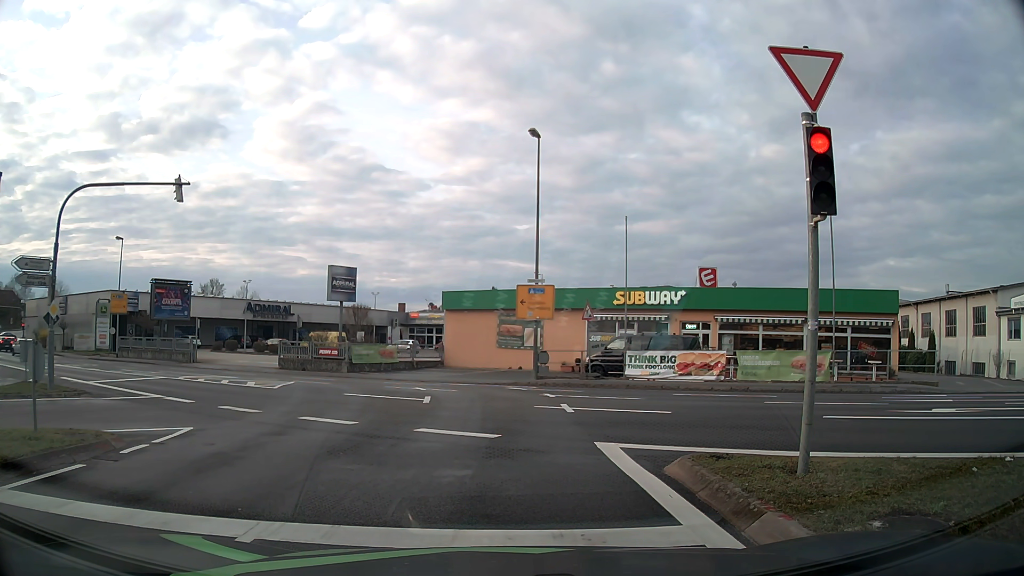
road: tertiary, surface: asphalt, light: Day
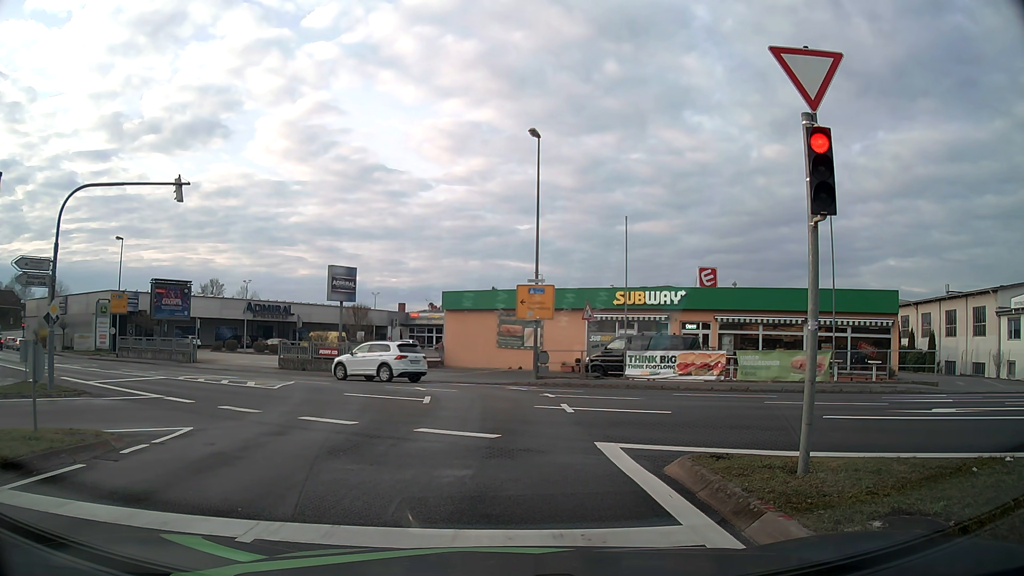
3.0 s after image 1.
(0.0, 0.0) m; 0°
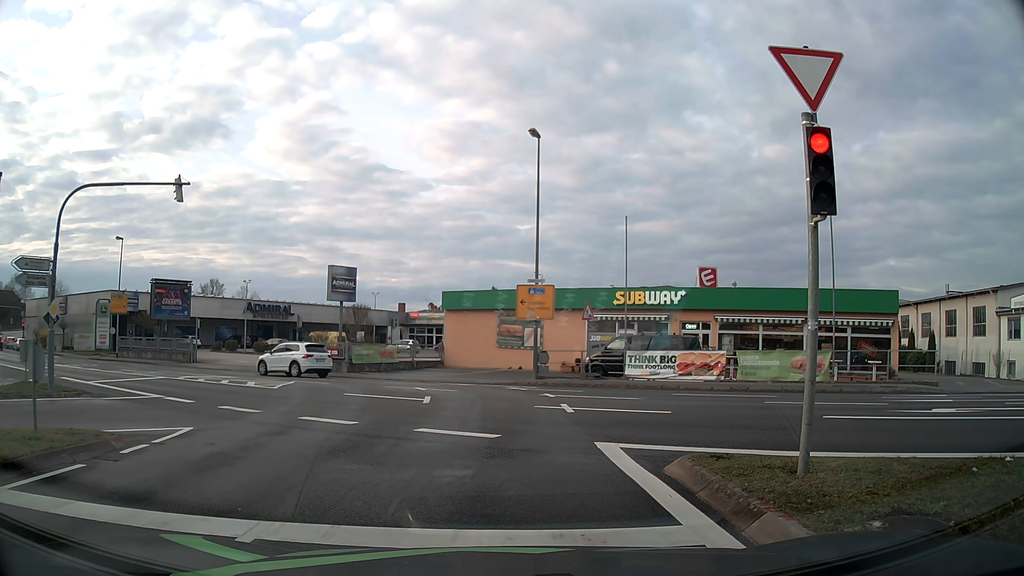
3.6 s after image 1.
(0.0, 0.0) m; 0°
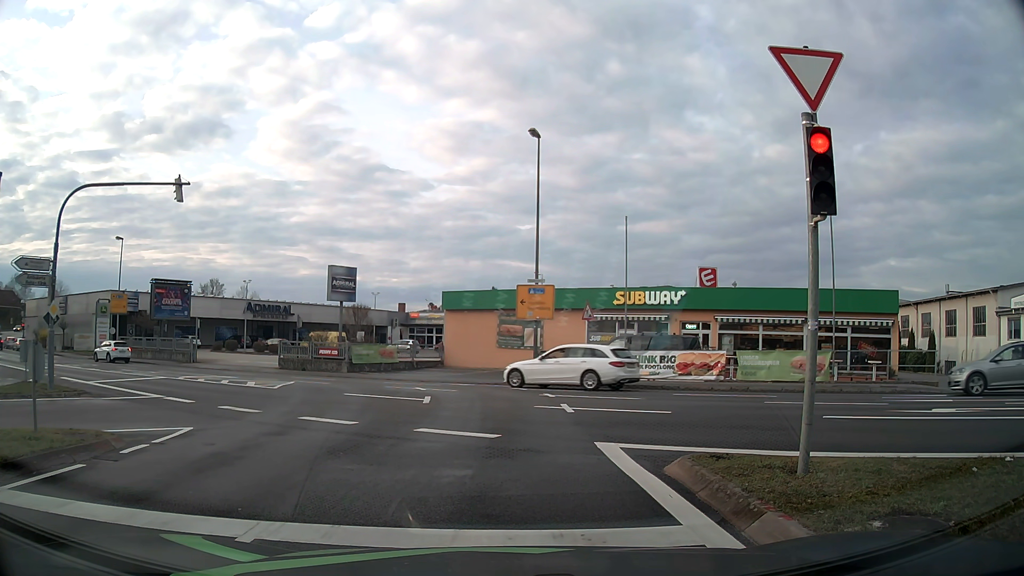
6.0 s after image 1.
(0.0, 0.0) m; 0°
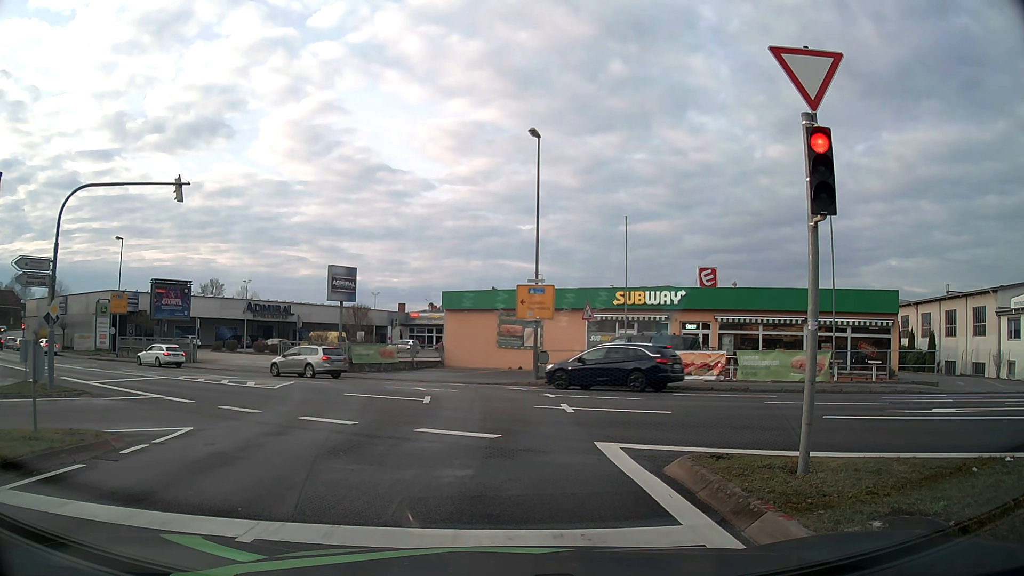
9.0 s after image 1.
(0.0, 0.0) m; 0°
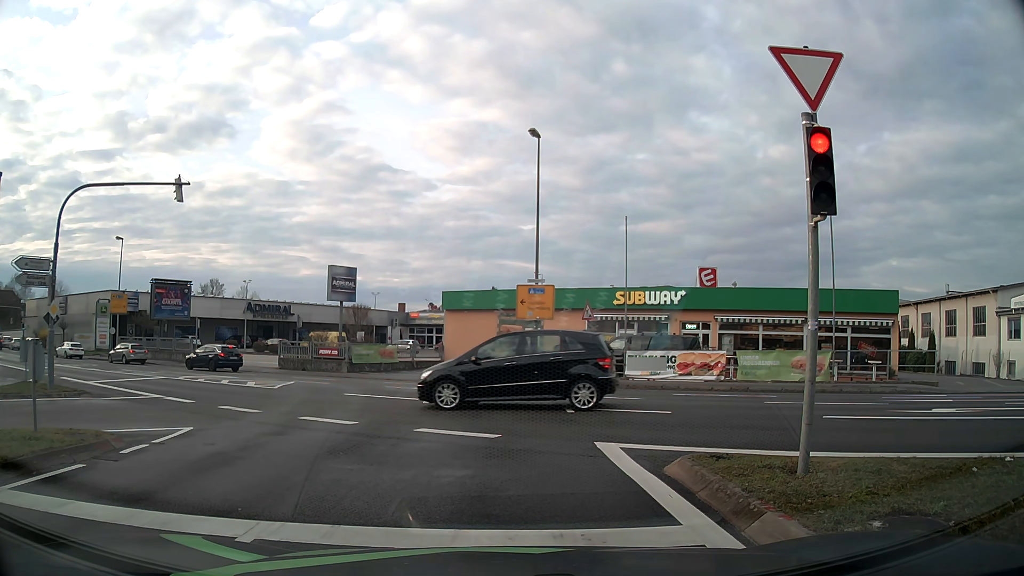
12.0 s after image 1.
(0.0, 0.0) m; 0°
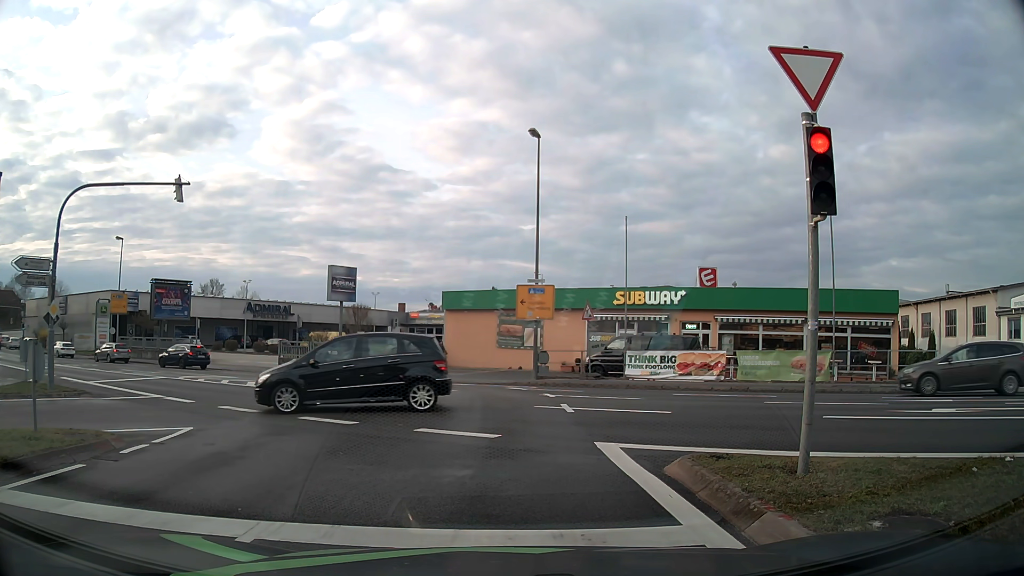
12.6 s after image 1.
(0.0, 0.0) m; 0°
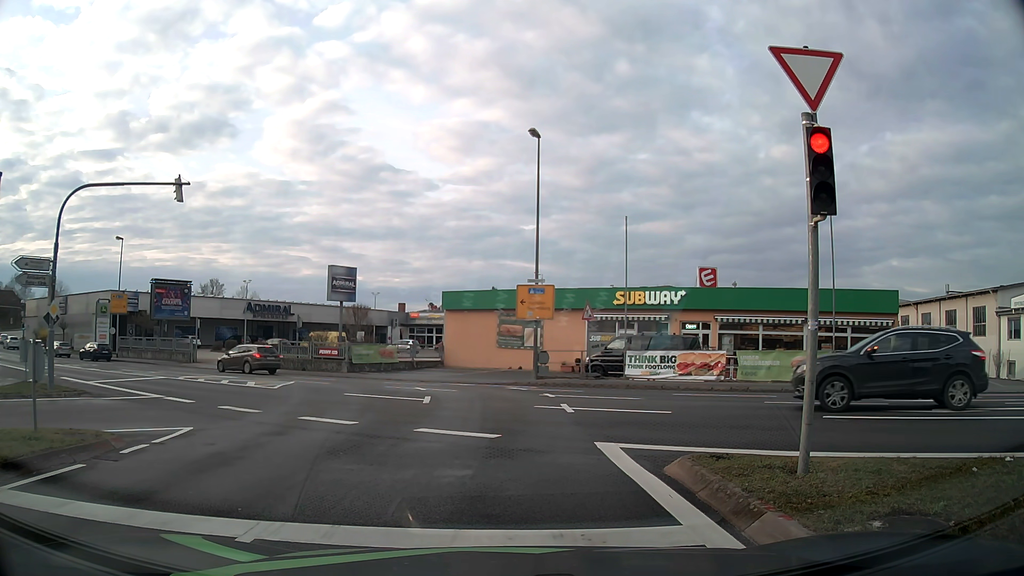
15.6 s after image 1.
(0.0, 0.0) m; 0°
(0, +10) (0, +20) (-4, +29) (-12, +36) (-20, +41) (-29, +46) (-38, +51) (-46, +56) (-55, +61) (-63, +67) m
